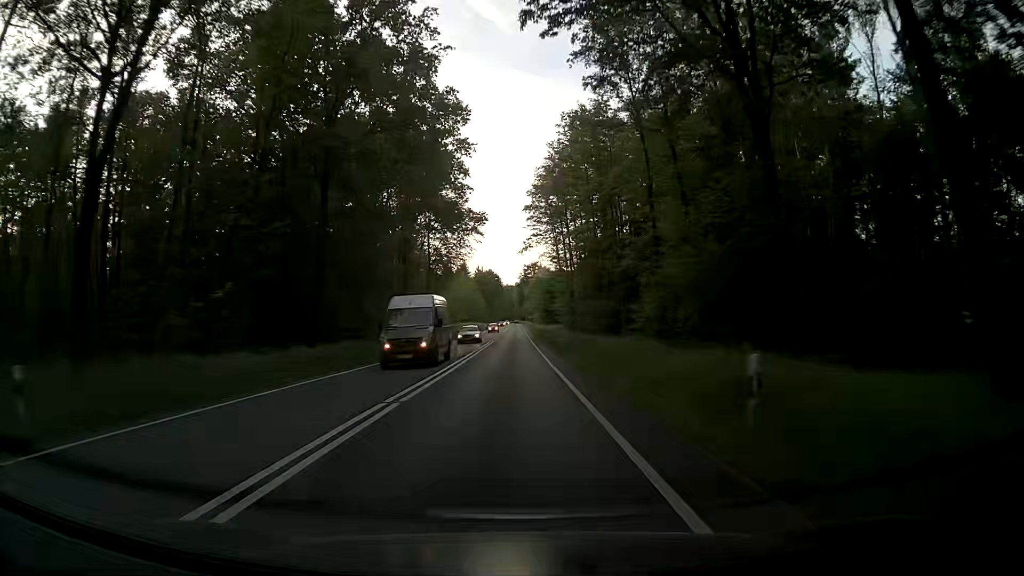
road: primary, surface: asphalt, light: Day
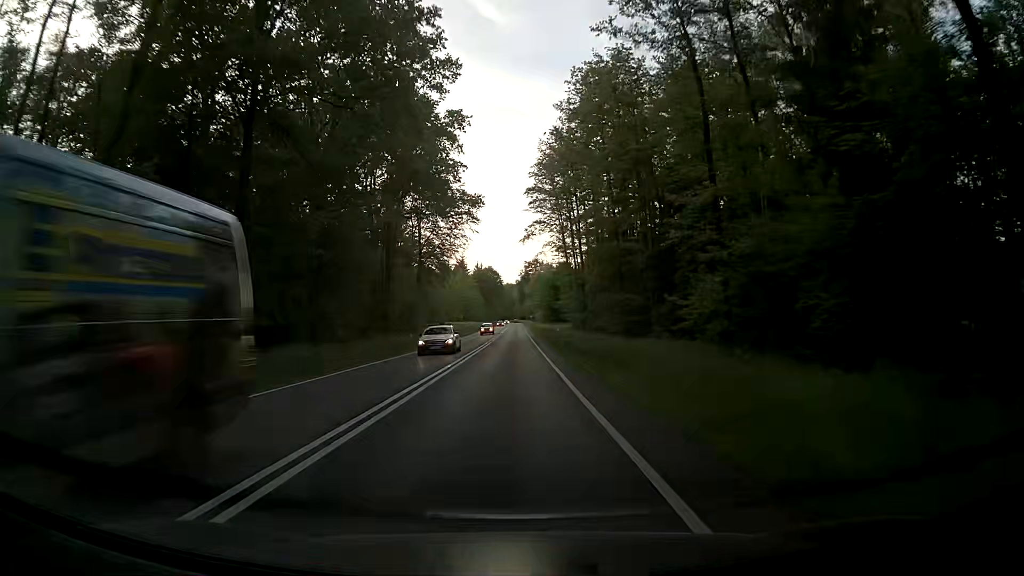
(+0.1, +11.3) m; +1°
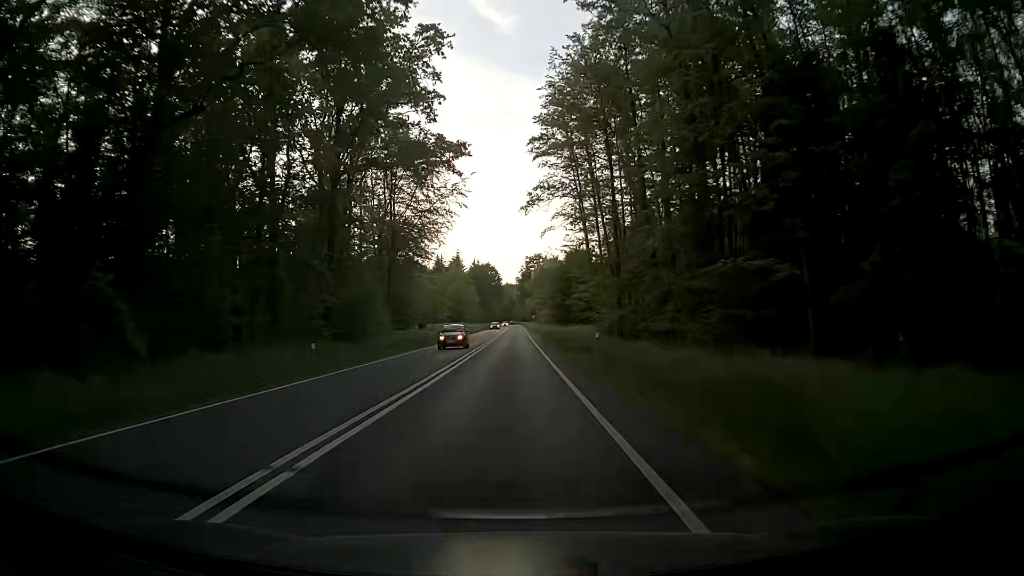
(-0.1, +22.5) m; -1°
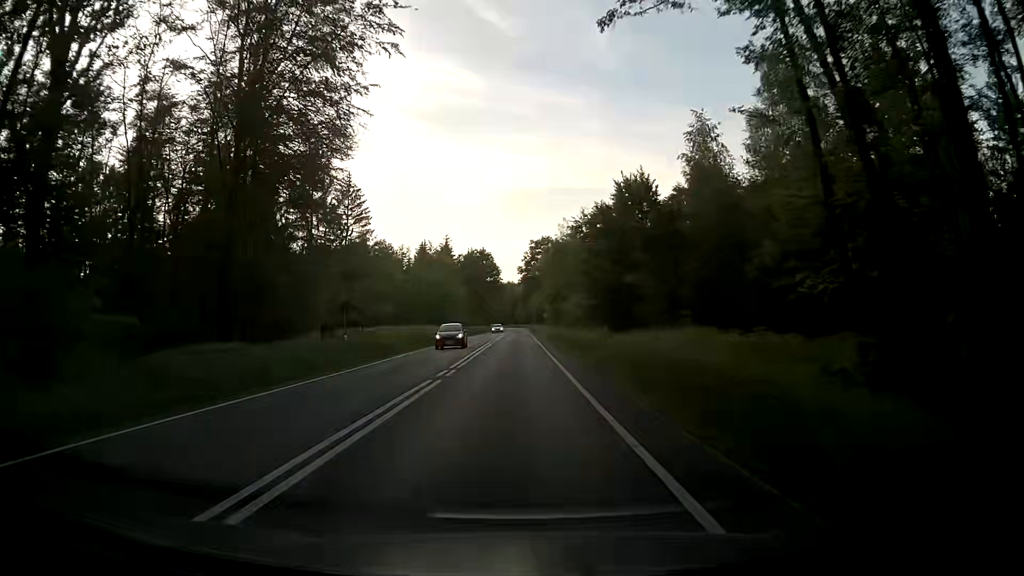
(+0.3, +44.9) m; +1°
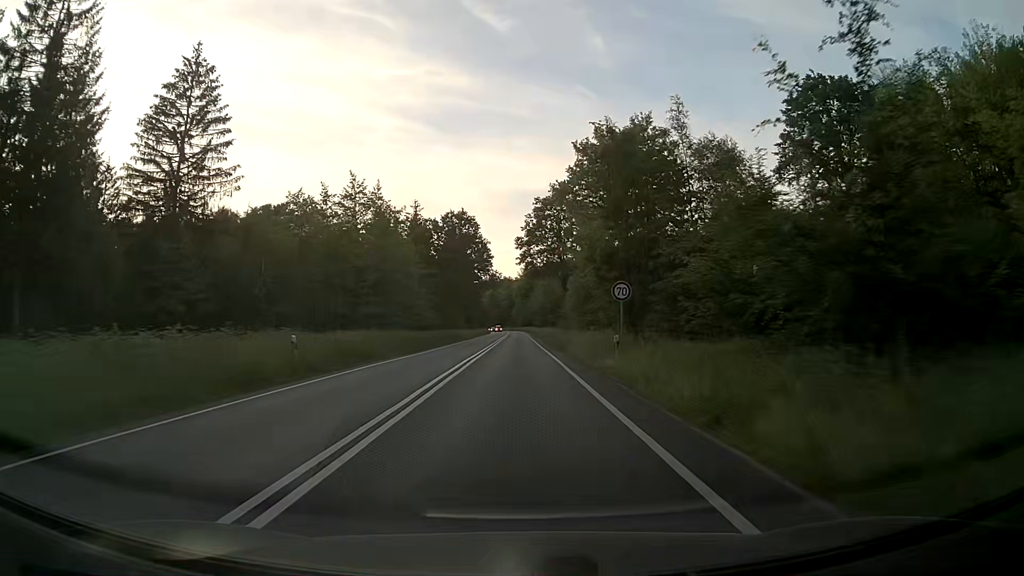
(-0.6, +56.2) m; 0°
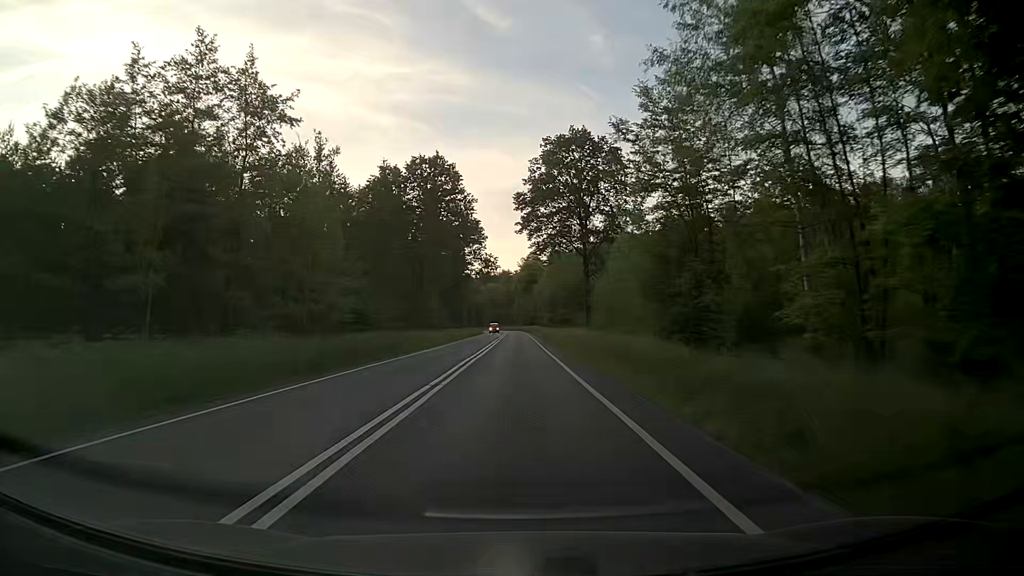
(0.0, +33.8) m; 0°
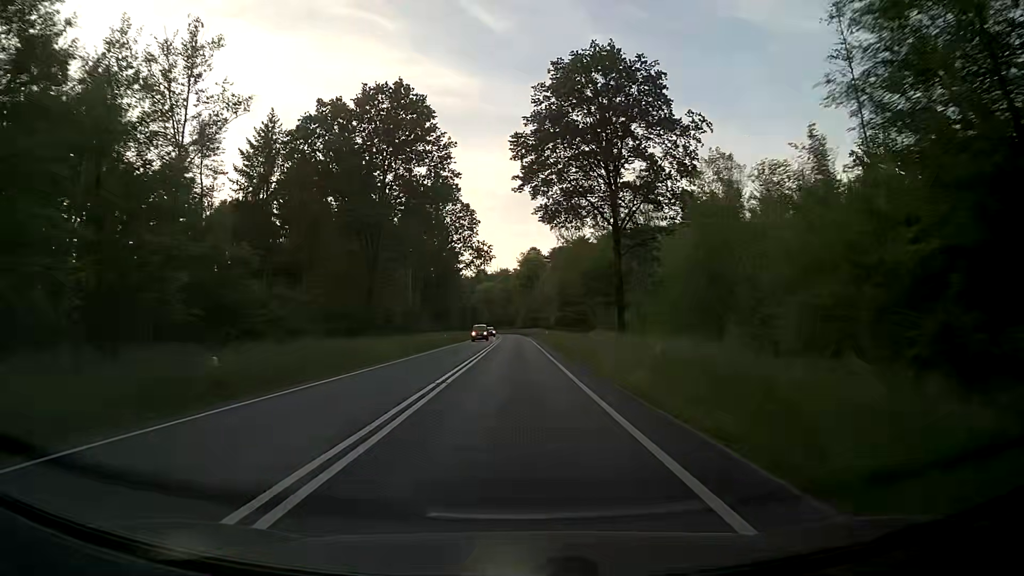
(+0.2, +22.5) m; 0°
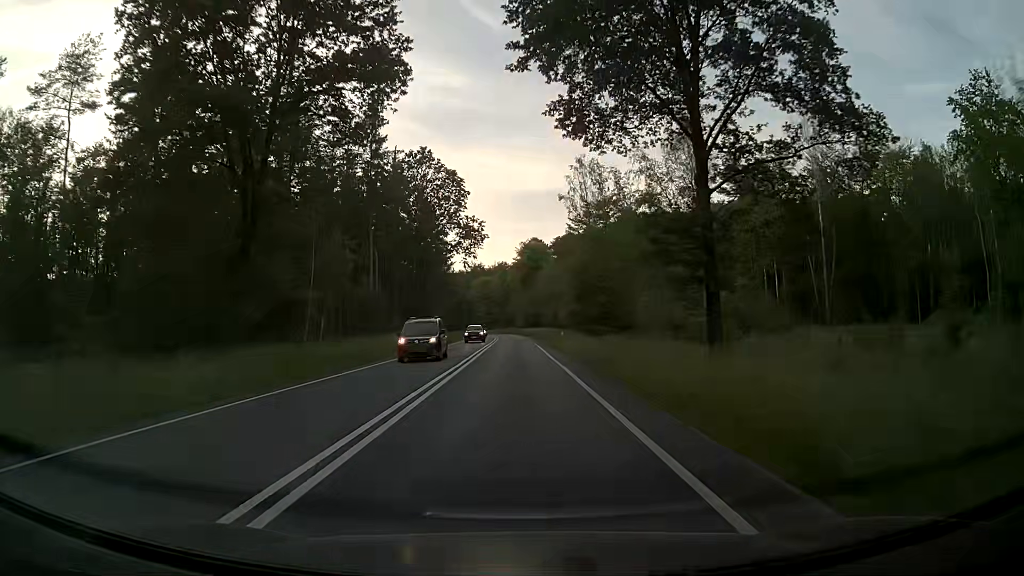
(0.0, +22.5) m; 0°
(0, +10) (0, +20) (0, +30) (0, +40) (0, +50) (0, +60) (0, +70) (-1, +80) (-1, +90) (-2, +100) m
